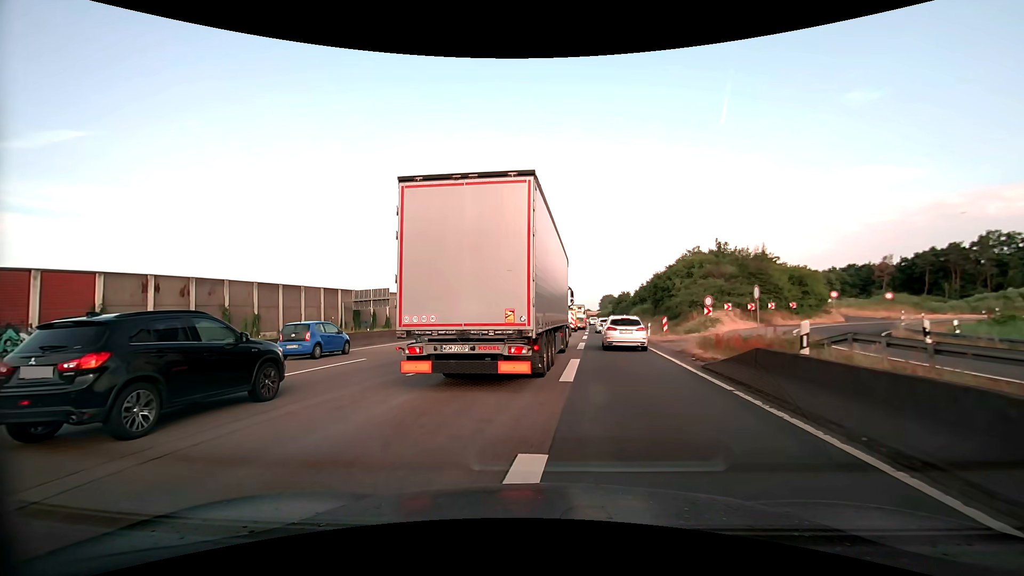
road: motorway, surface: asphalt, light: Day
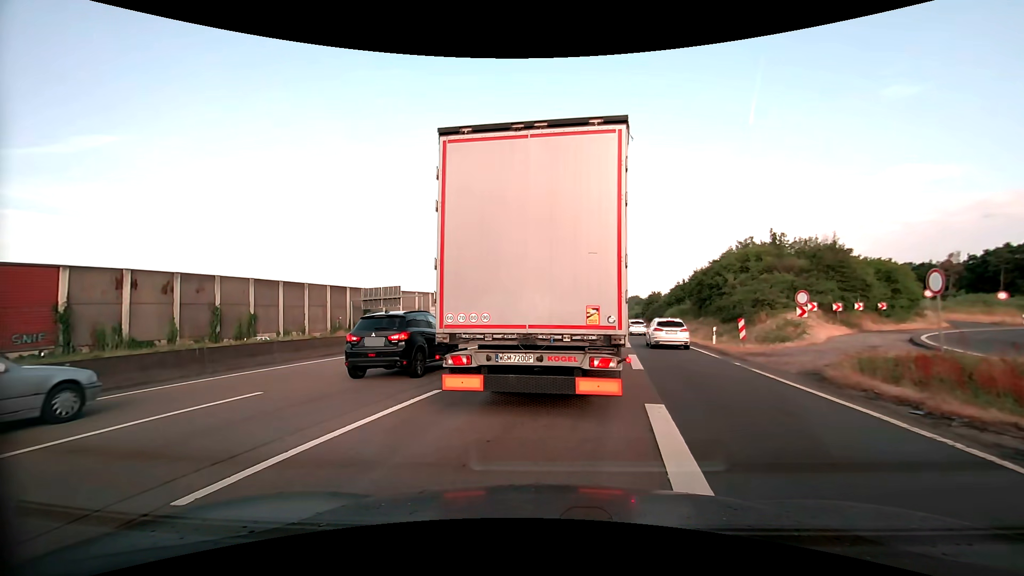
(-0.3, +8.5) m; -3°
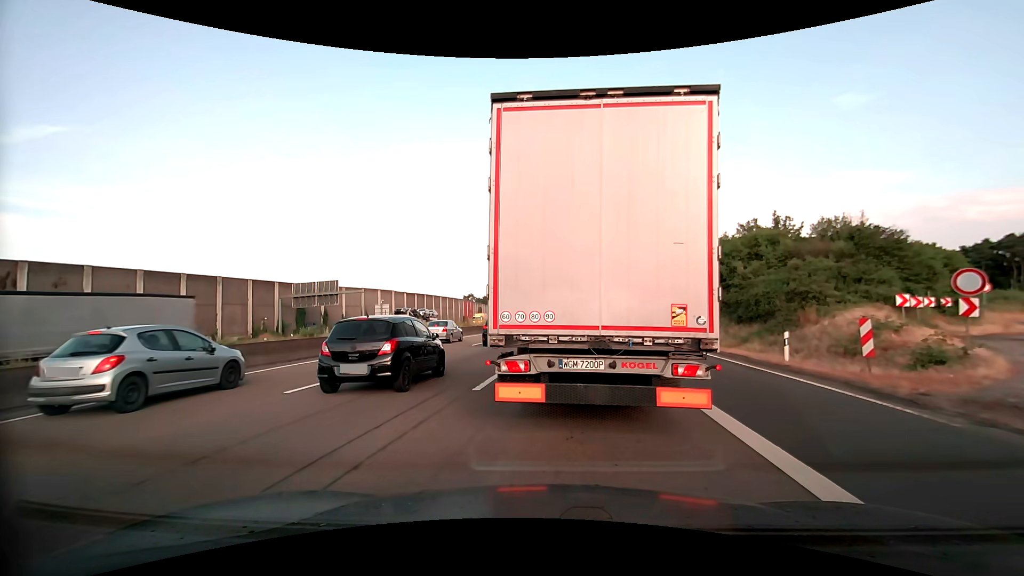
(0.0, +12.0) m; +3°
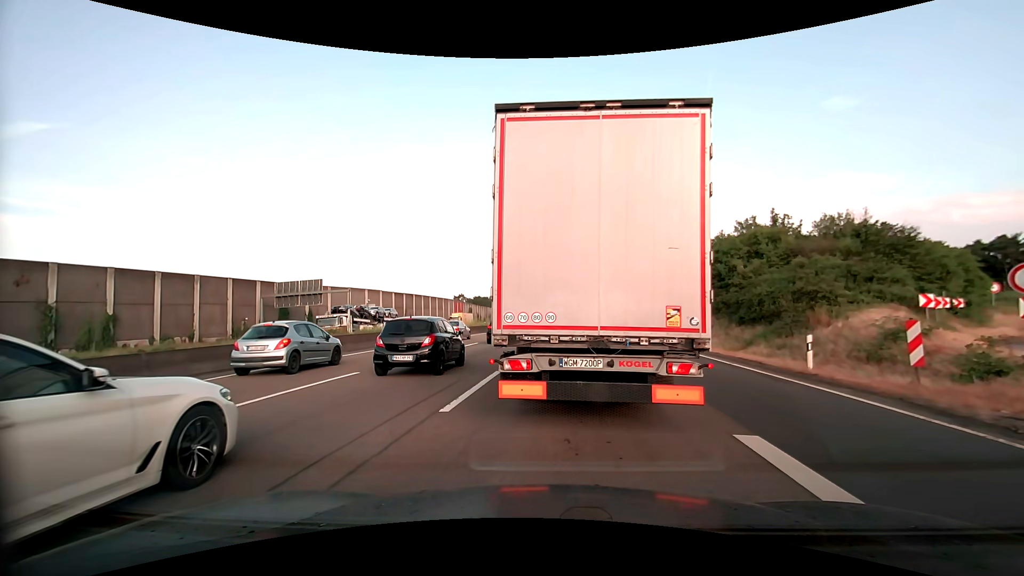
(0.0, +2.2) m; +1°
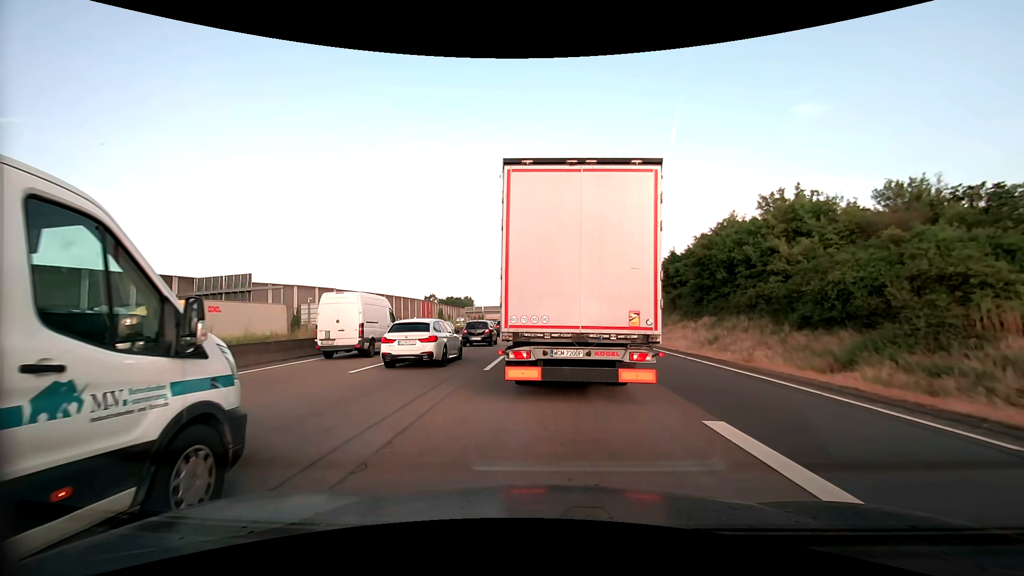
(+0.3, +11.3) m; +2°
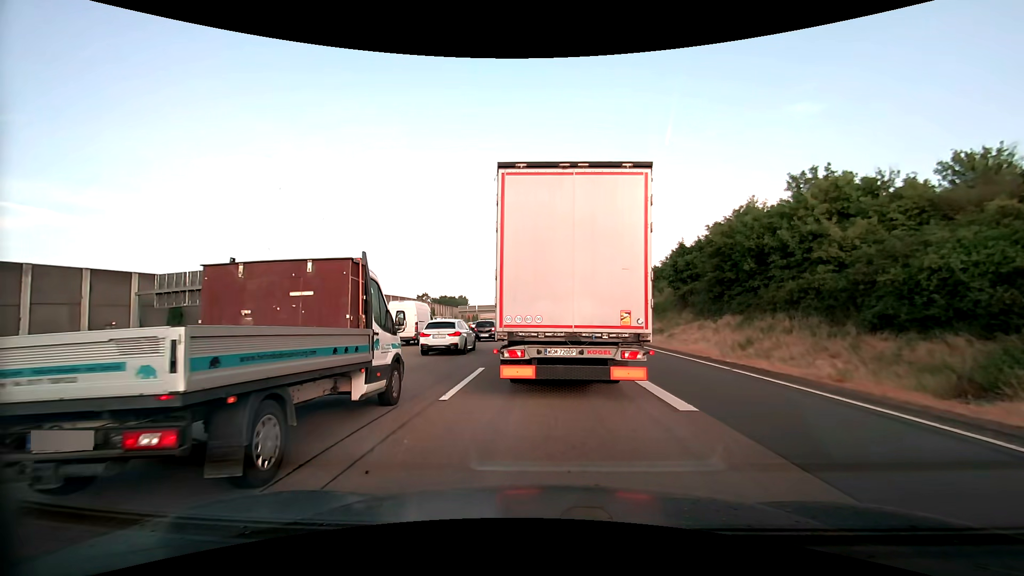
(+0.1, +5.4) m; +1°
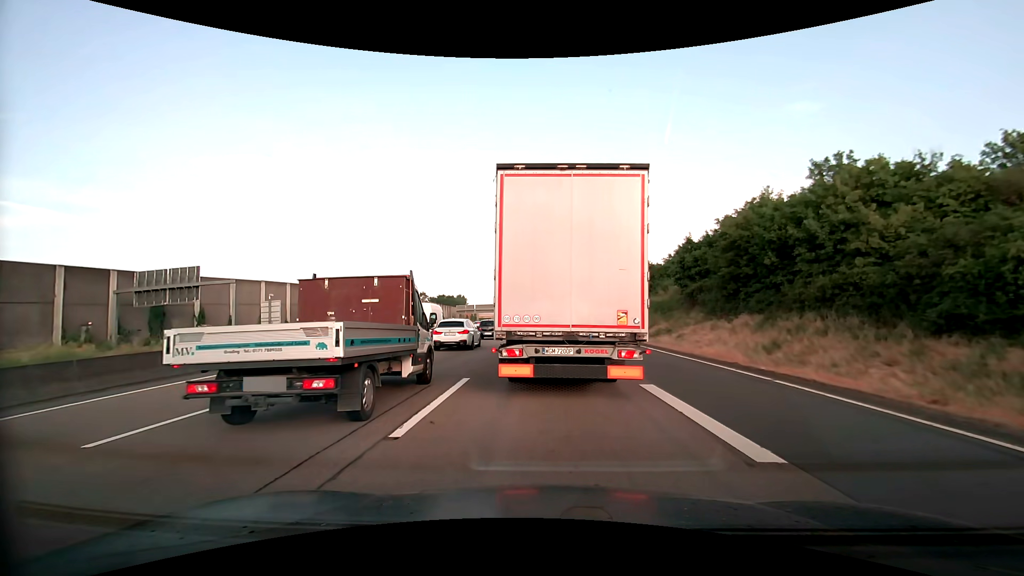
(0.0, +2.8) m; 0°
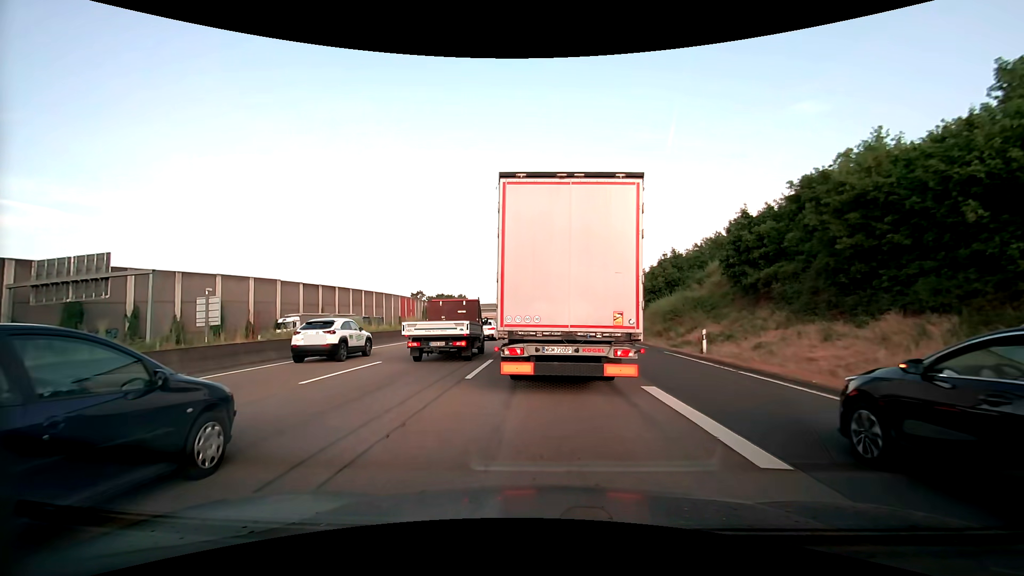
(-0.1, +11.9) m; 0°
(0, +10) (-1, +20) (-2, +30) (-3, +40) (-4, +50) (-4, +60) (-4, +70) (-4, +80) (-4, +90) (-4, +100) m
